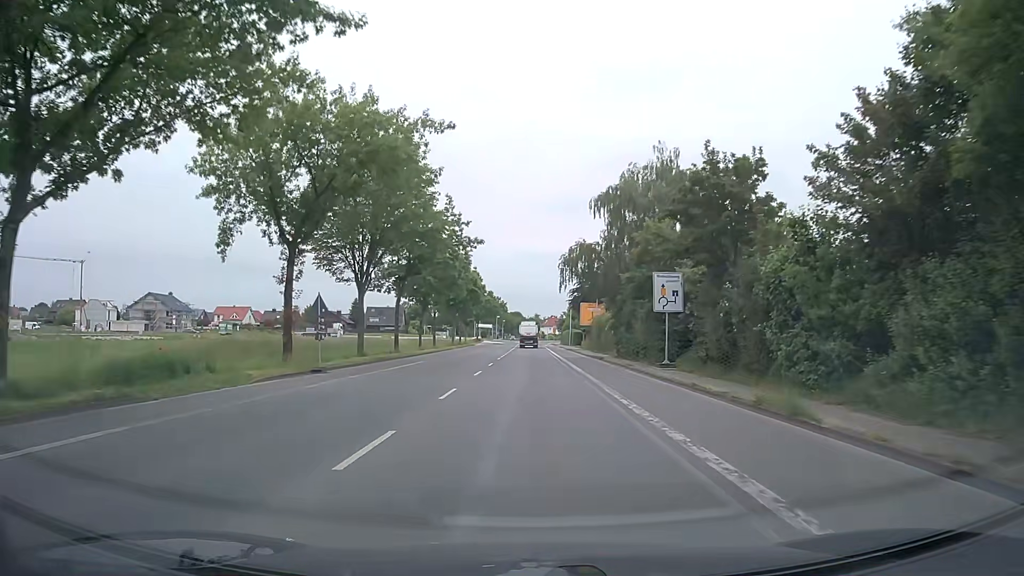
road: secondary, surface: asphalt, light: Day
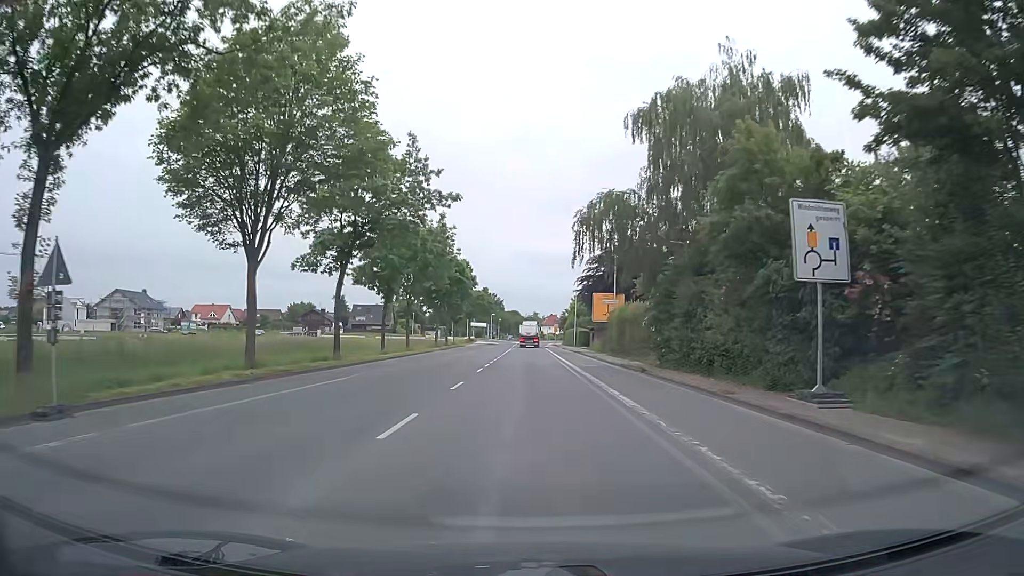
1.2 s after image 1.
(0.0, +15.5) m; 0°
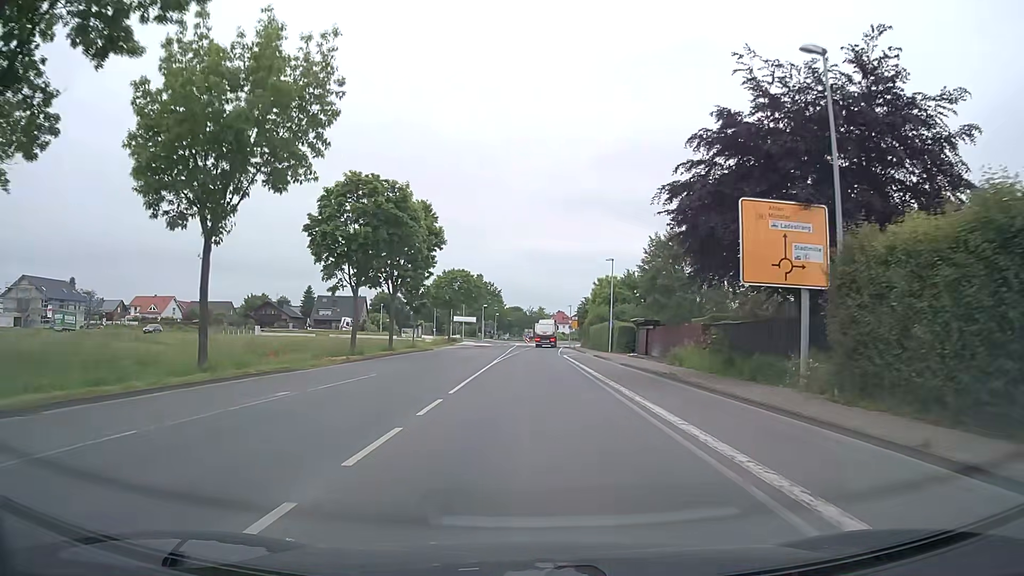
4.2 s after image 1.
(0.0, +38.9) m; 0°
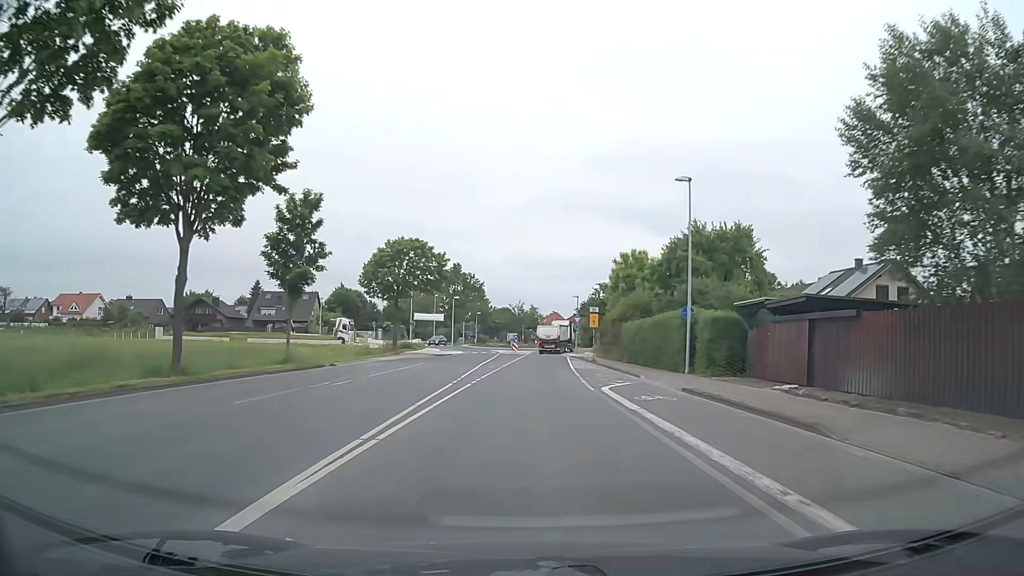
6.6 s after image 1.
(+0.3, +32.0) m; +1°
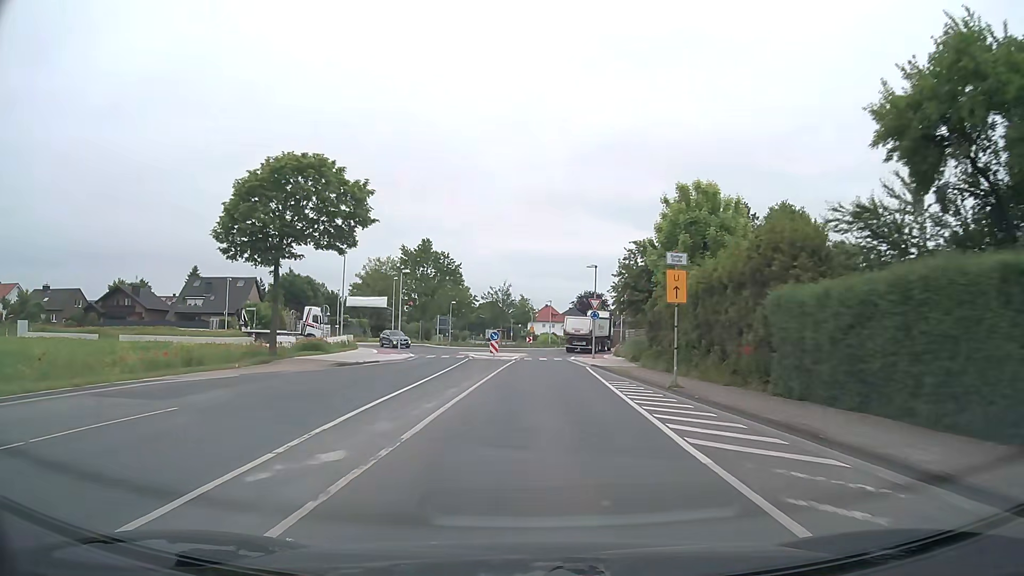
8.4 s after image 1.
(+0.3, +27.8) m; +1°
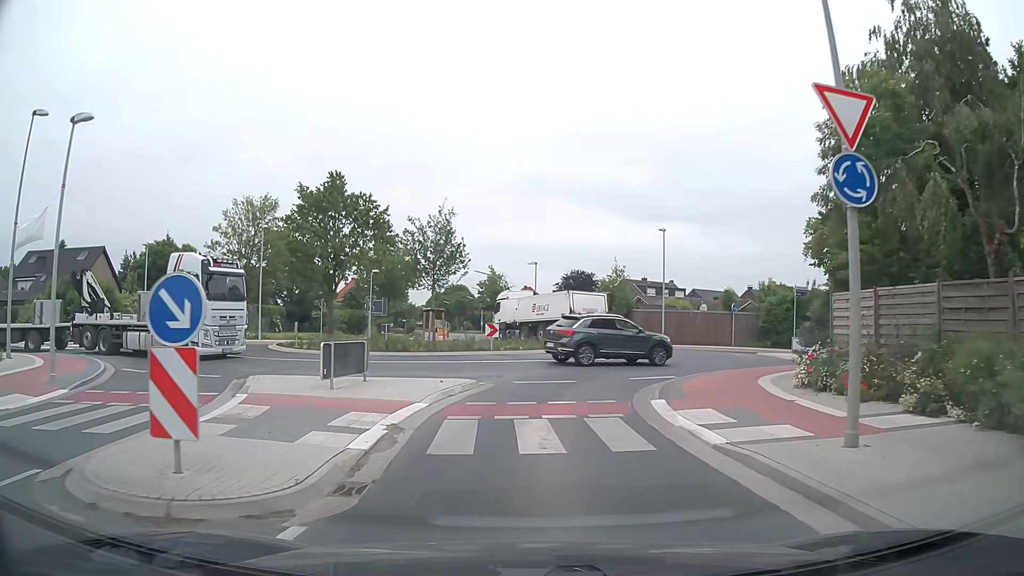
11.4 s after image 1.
(+0.4, +36.4) m; +2°
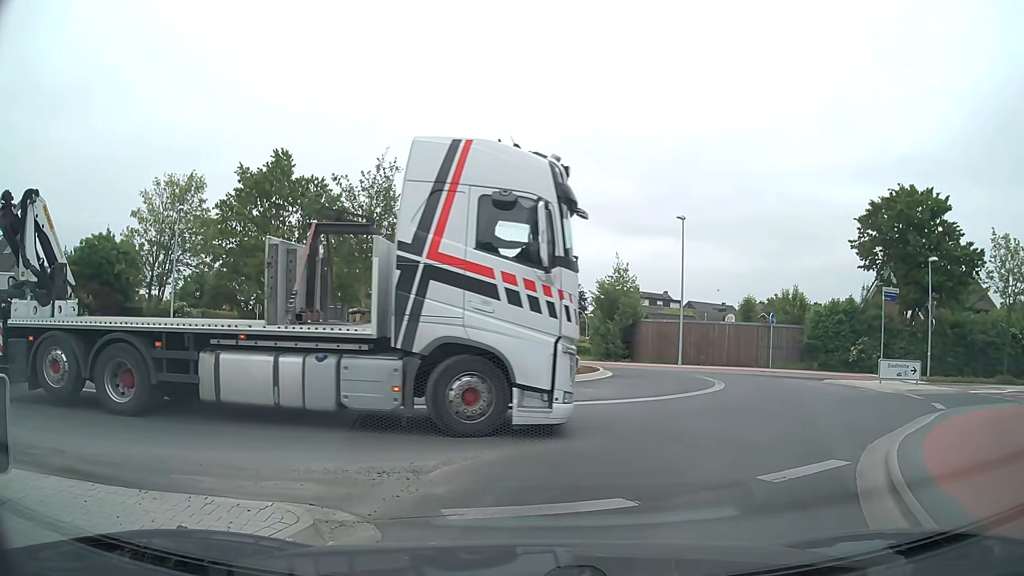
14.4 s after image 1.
(0.0, +10.0) m; +2°
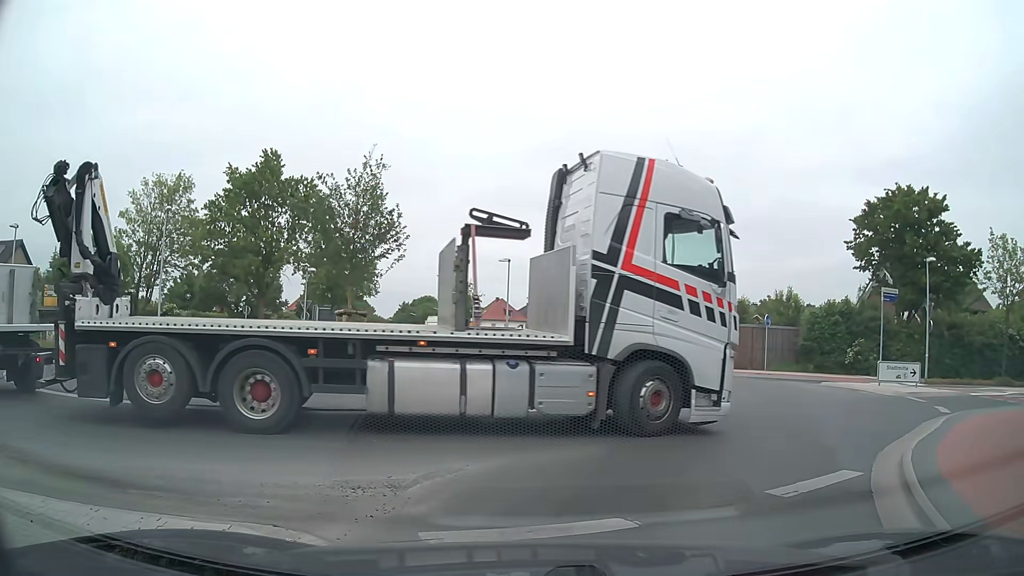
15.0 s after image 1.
(0.0, +0.5) m; 0°
